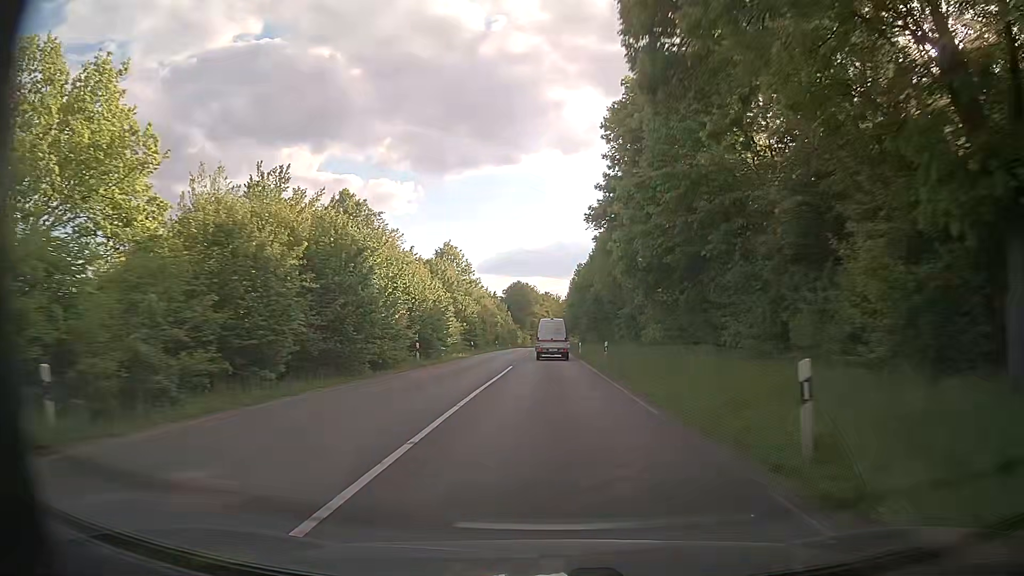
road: secondary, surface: asphalt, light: Day
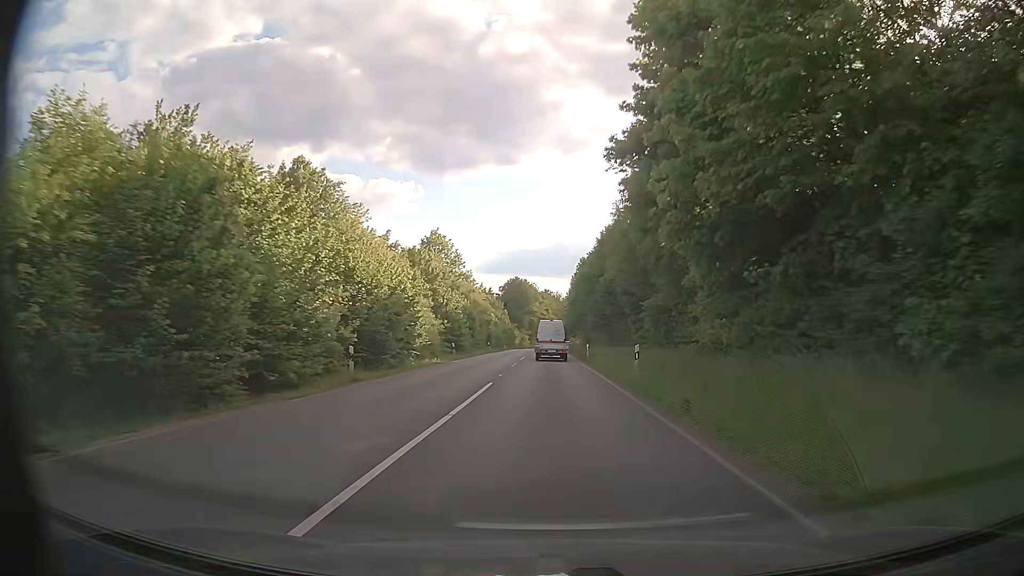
(0.0, +11.2) m; 0°
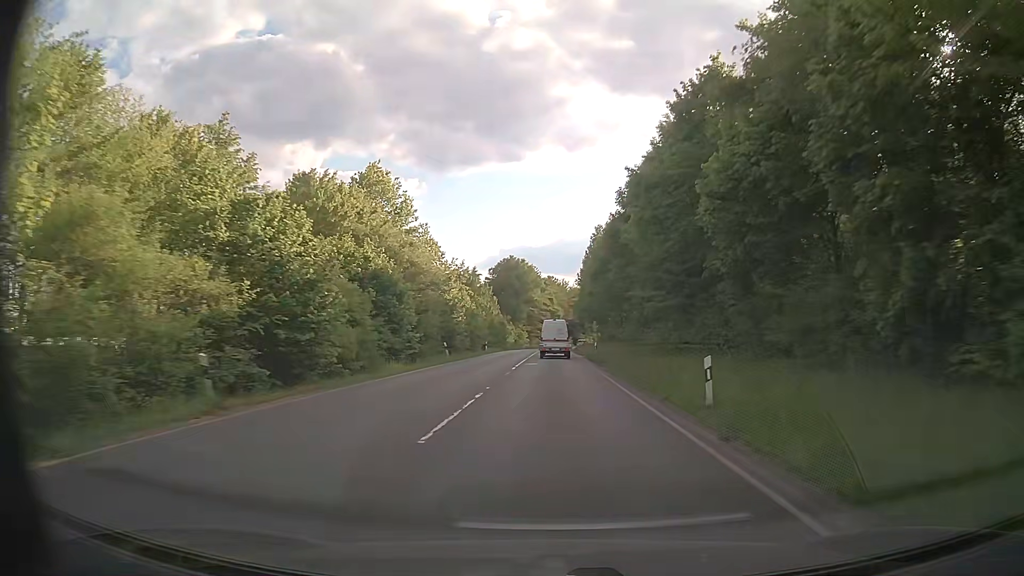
(-0.1, +34.2) m; 0°
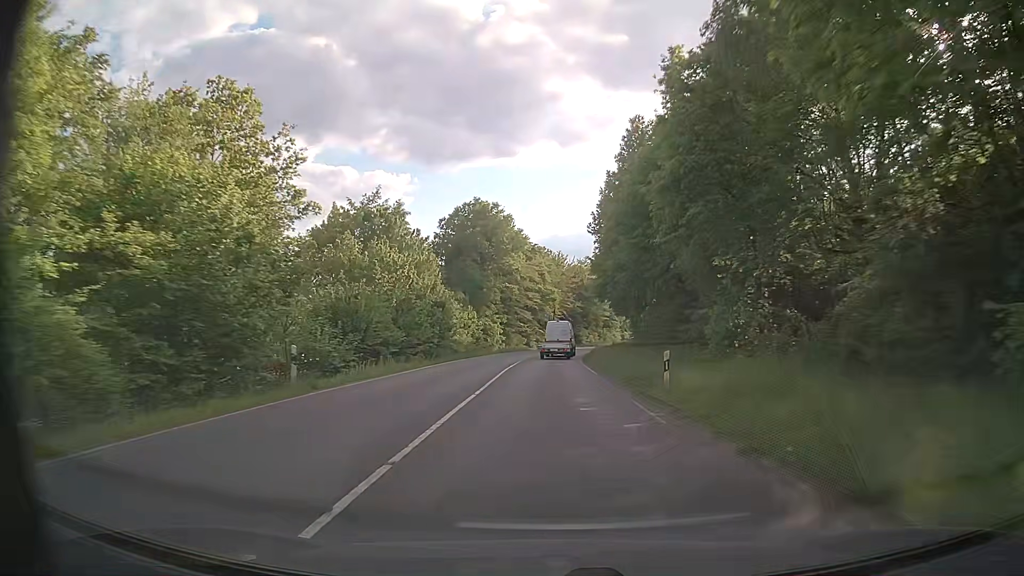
(+0.1, +46.6) m; 0°
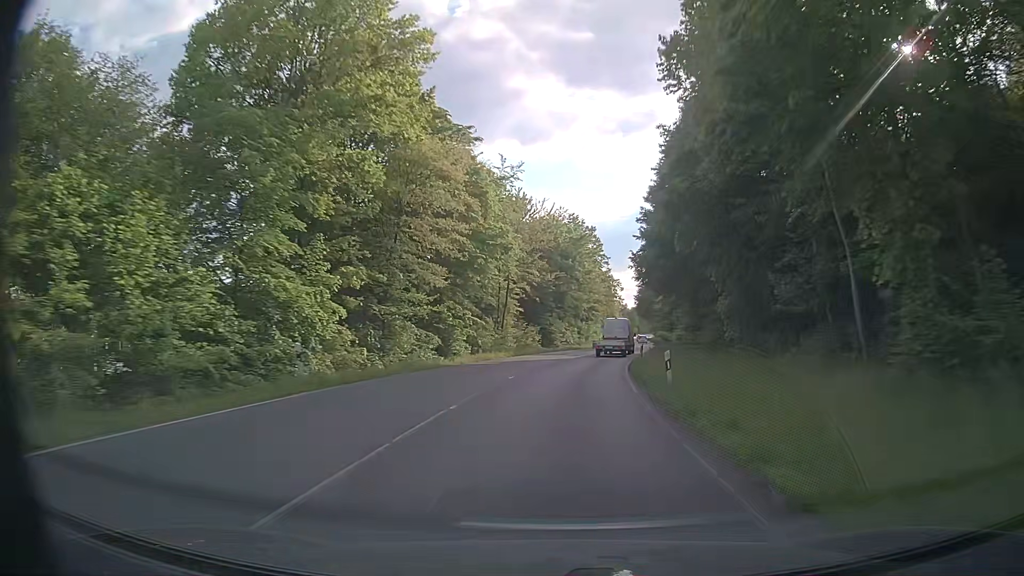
(+0.7, +47.6) m; +3°
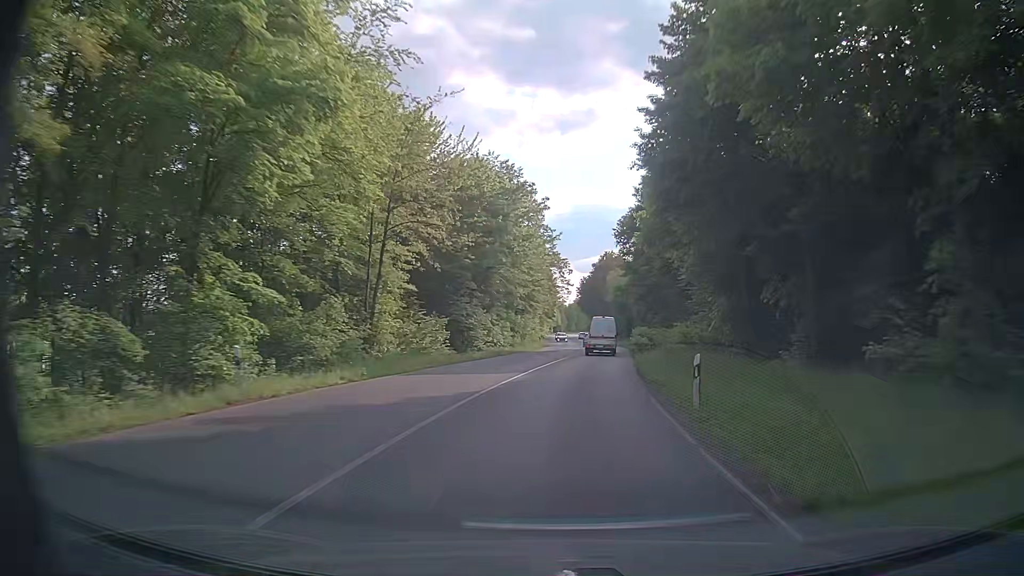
(+1.1, +24.2) m; +5°
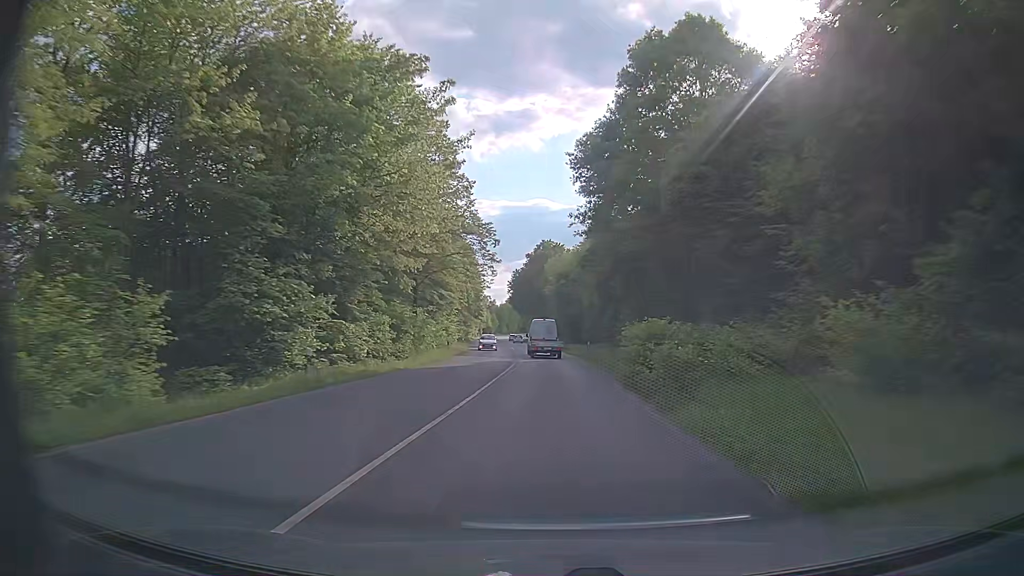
(+1.2, +24.3) m; +5°
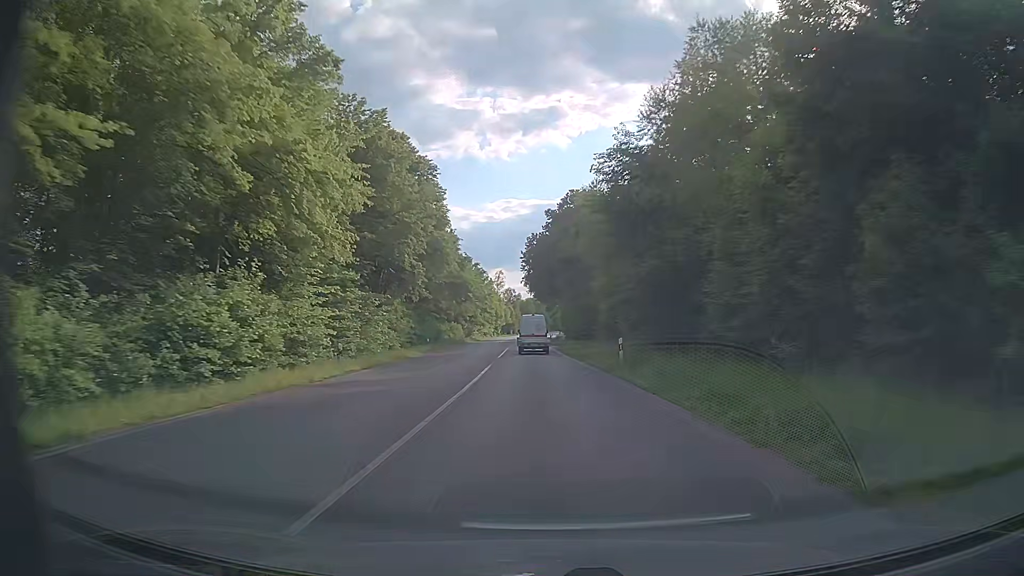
(+1.1, +48.9) m; 0°
(0, +10) (-1, +20) (-1, +30) (-1, +40) (-2, +50) (-2, +60) (-3, +70) (-3, +80) (-4, +90) (-4, +100) m
